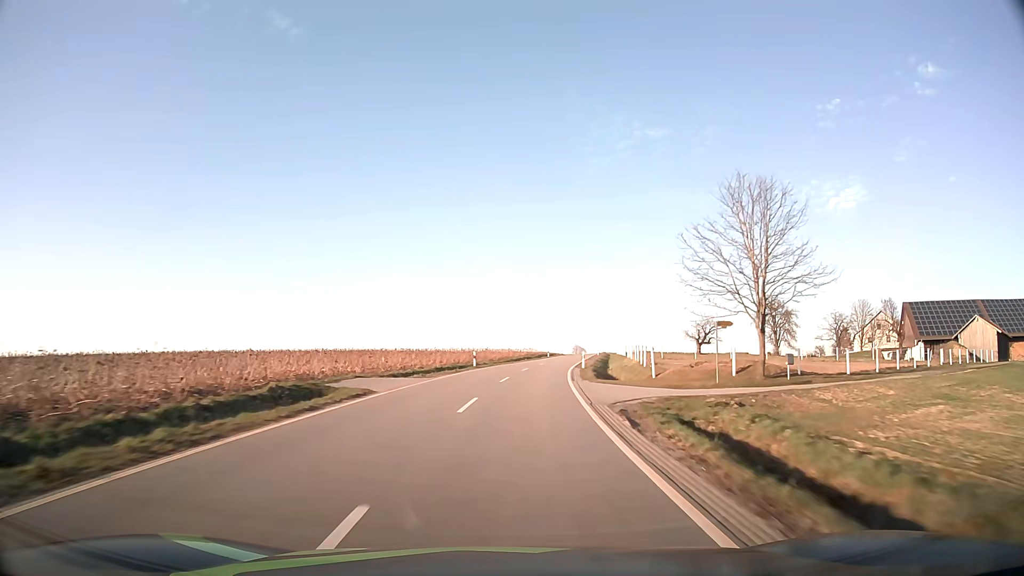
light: Day
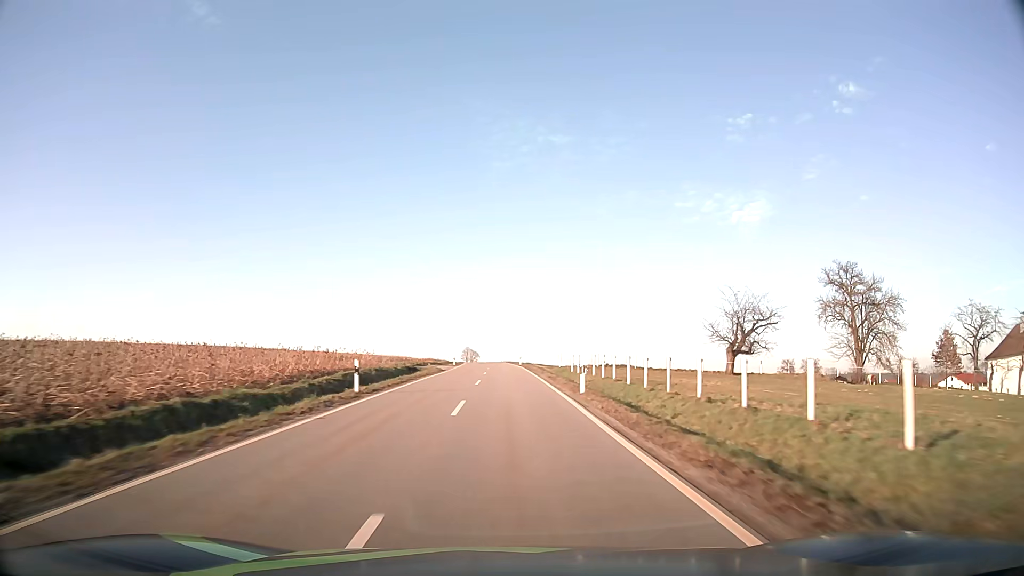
(+7.3, +72.8) m; +10°
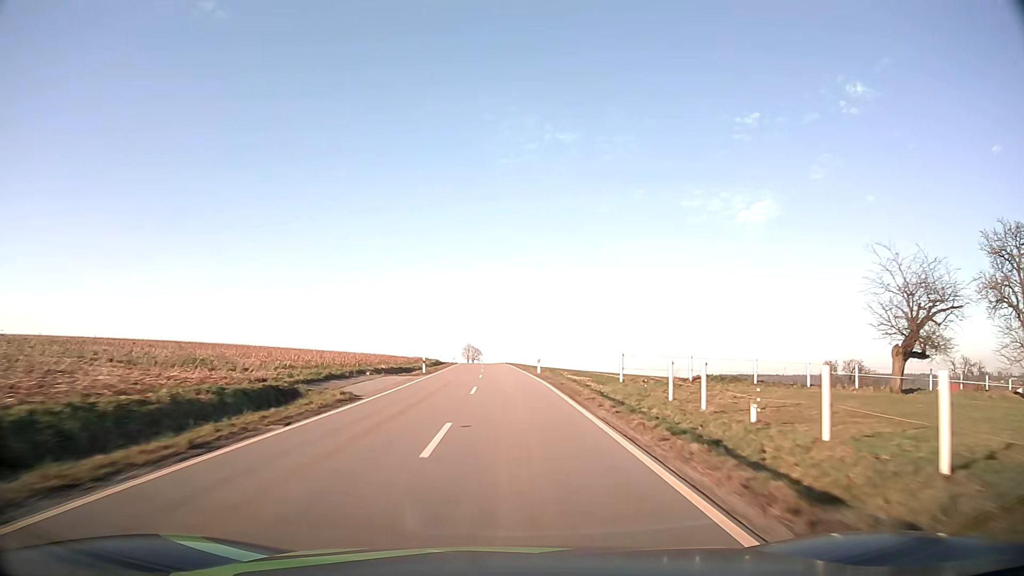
(0.0, +29.7) m; 0°
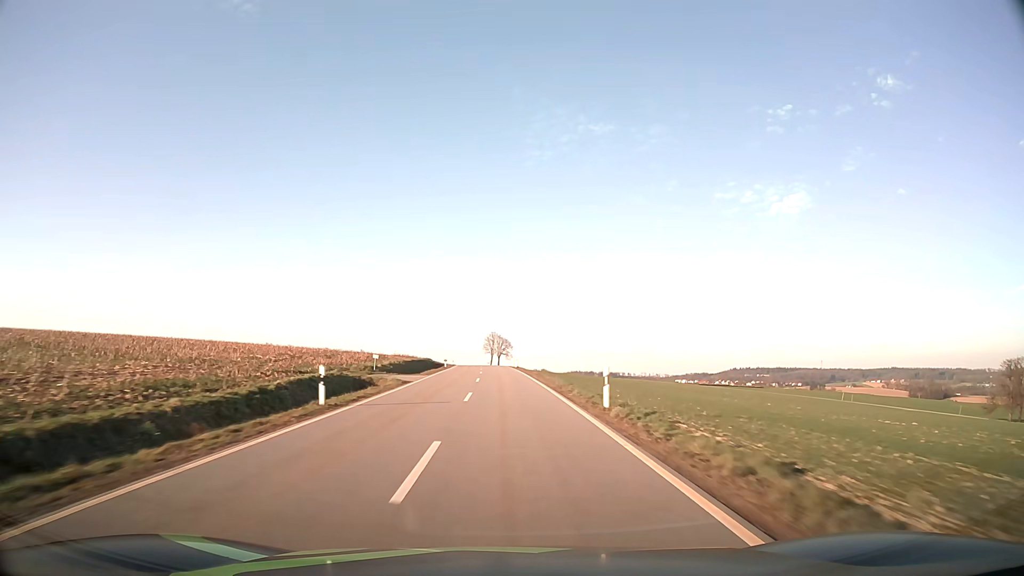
(-1.6, +75.8) m; -3°
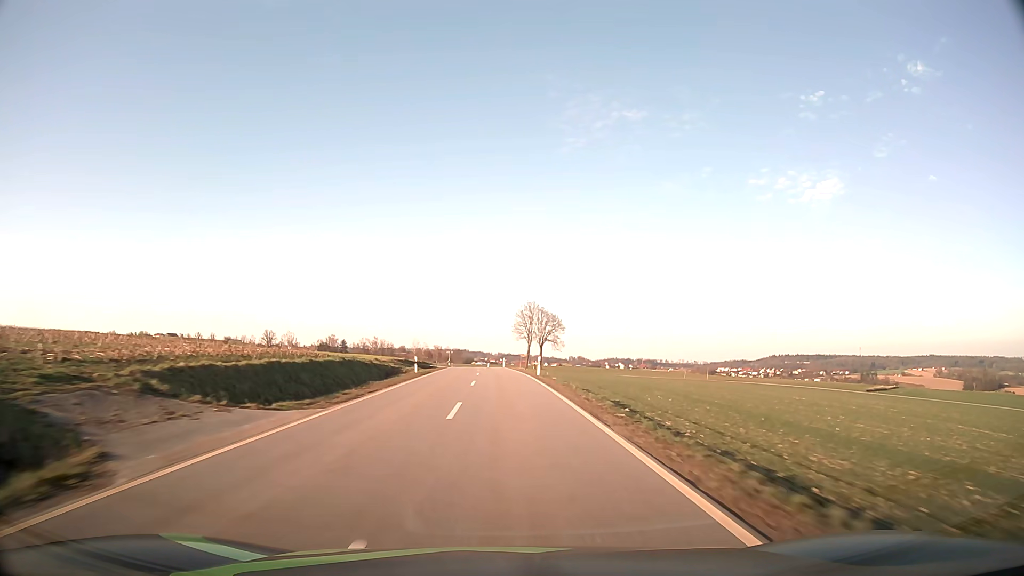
(-1.9, +78.6) m; -3°
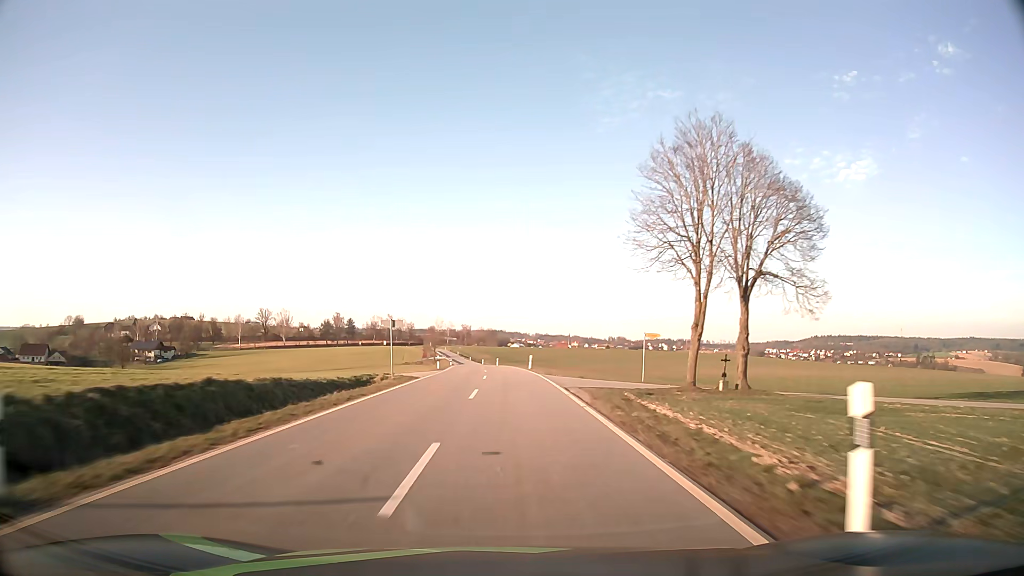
(-2.4, +80.6) m; -3°
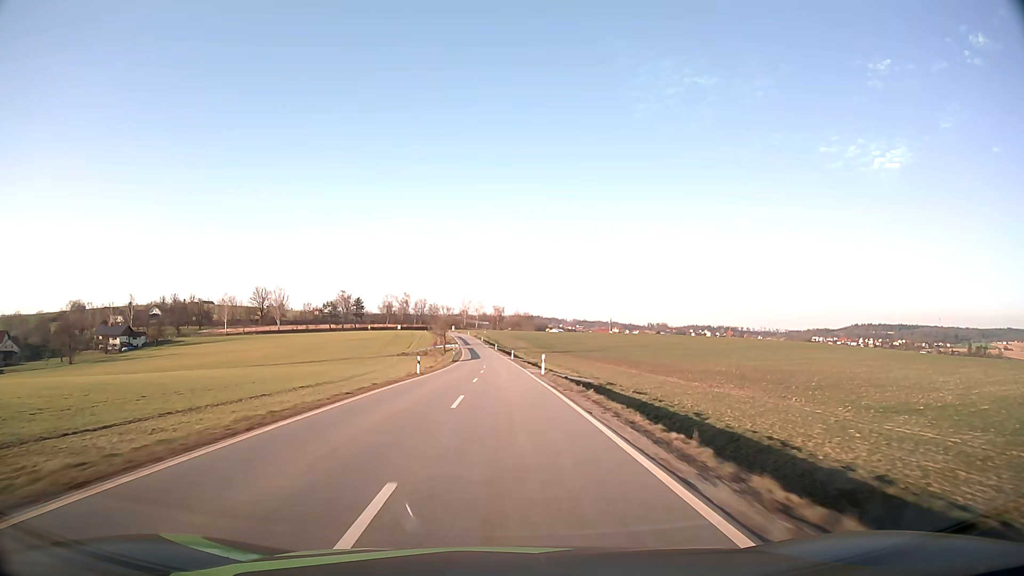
(-1.0, +63.7) m; -3°
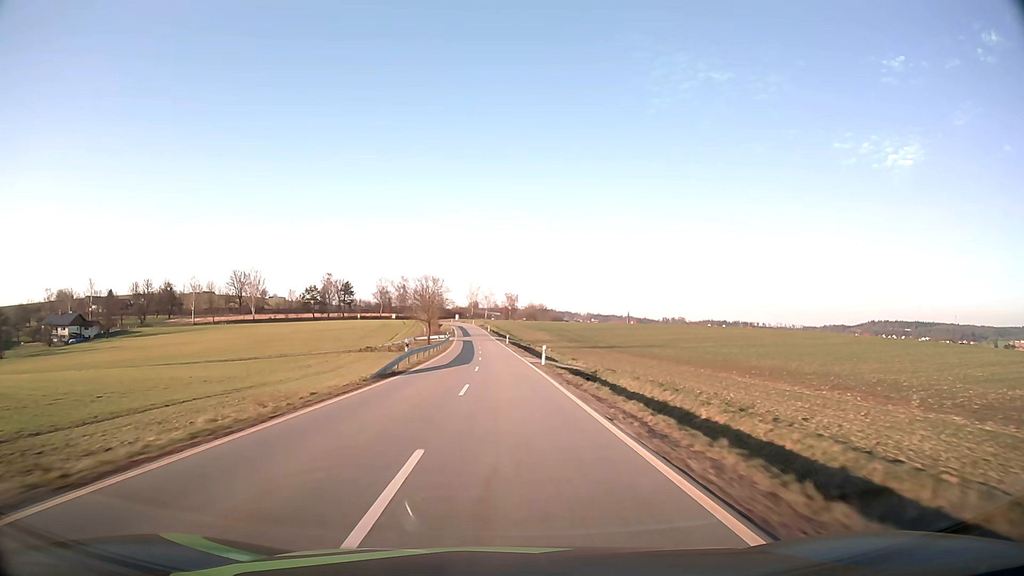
(-0.6, +46.8) m; -1°
(0, +10) (0, +20) (0, +30) (0, +40) (-1, +50) (-1, +60) (-1, +70) (-2, +80) (-3, +90) (-3, +100) m
